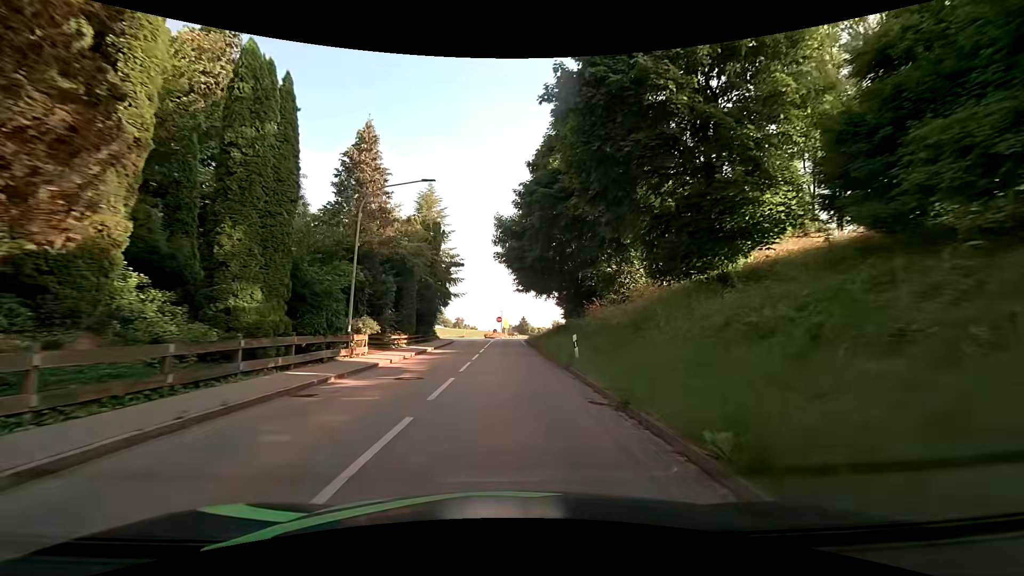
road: tertiary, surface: asphalt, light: Day
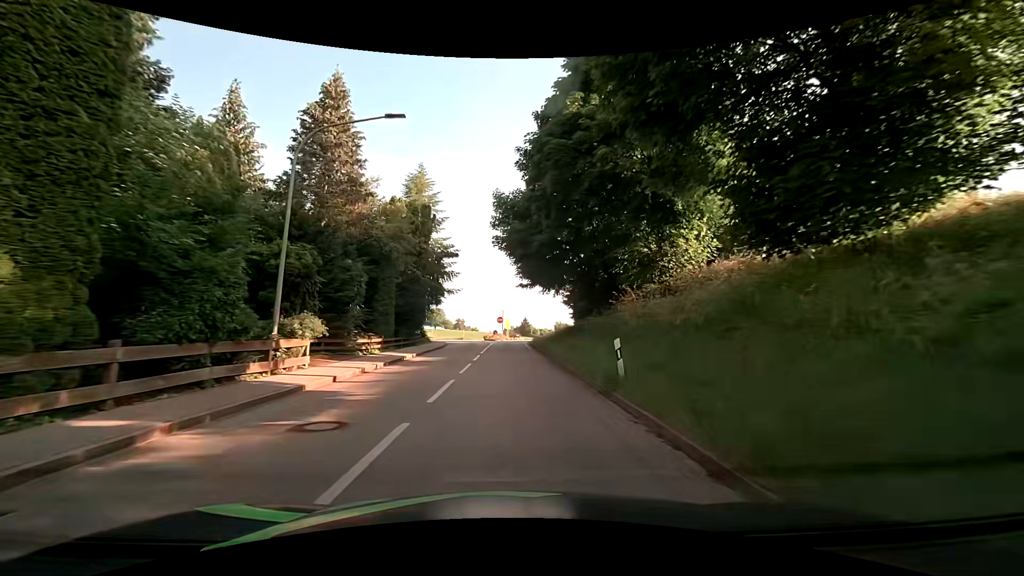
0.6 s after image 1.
(-0.1, +6.5) m; -2°
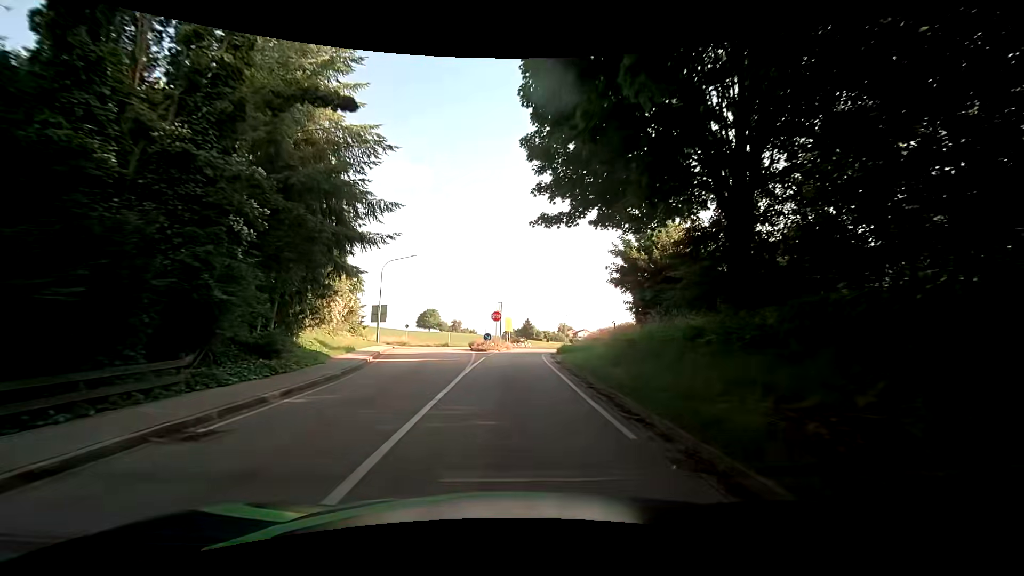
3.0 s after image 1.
(+0.3, +25.9) m; 0°
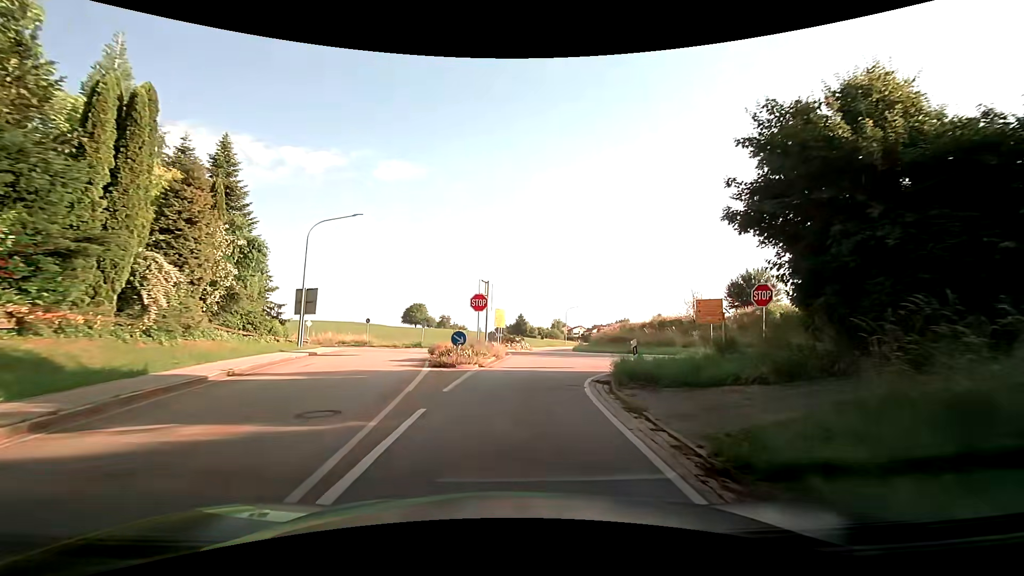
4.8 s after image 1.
(+0.2, +16.9) m; +1°
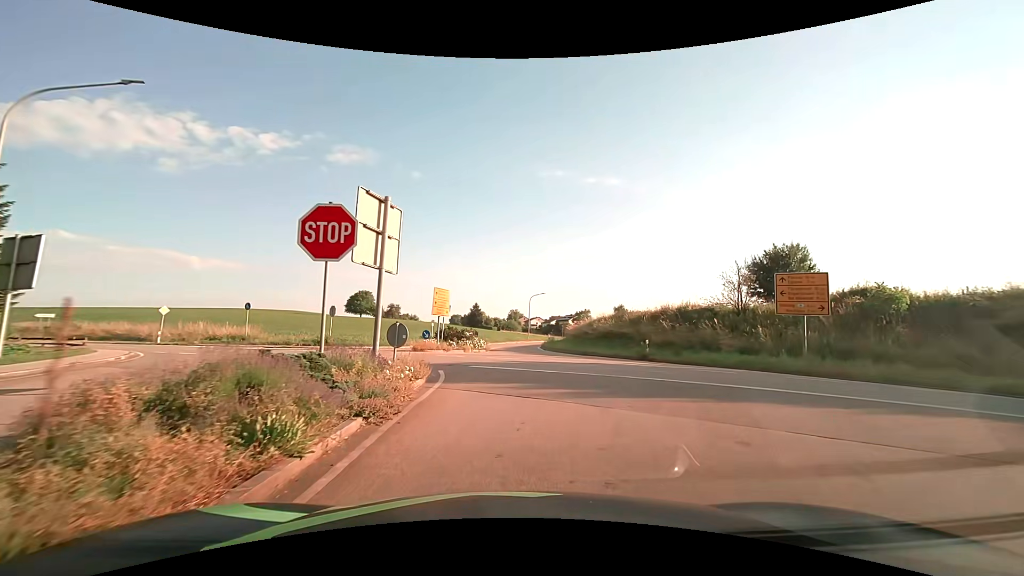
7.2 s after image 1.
(+0.5, +16.6) m; +5°
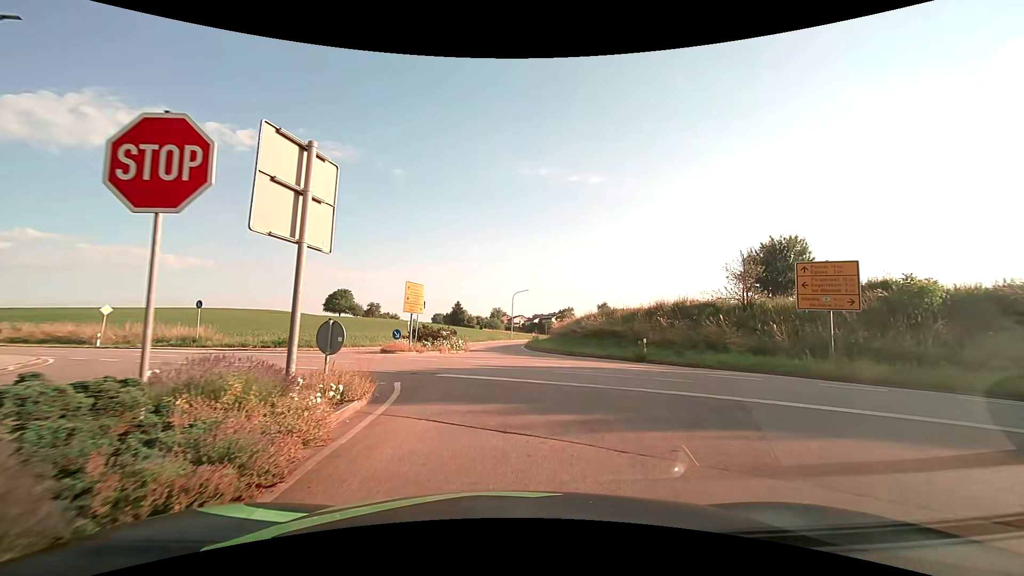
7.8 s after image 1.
(+0.1, +3.2) m; +2°
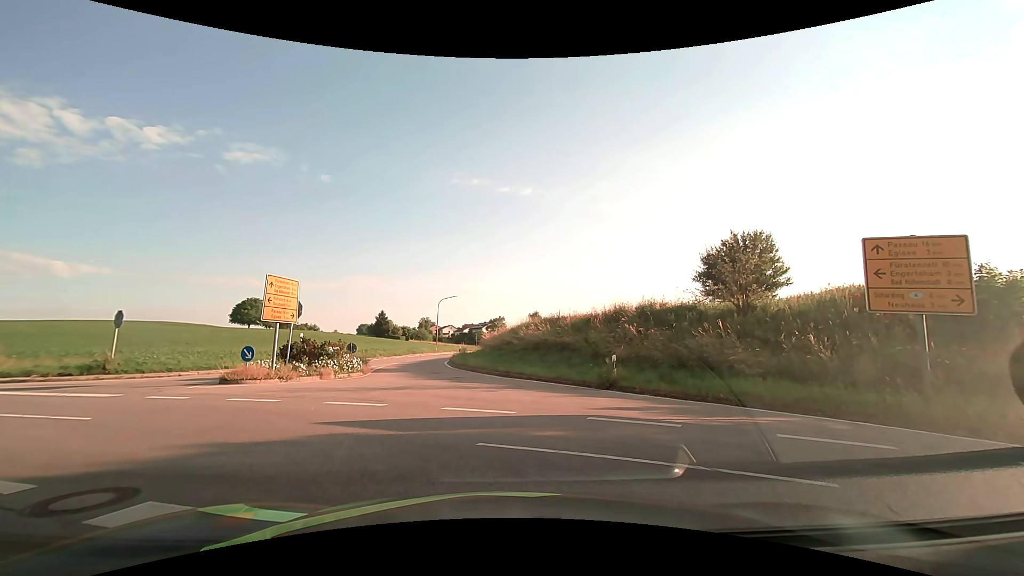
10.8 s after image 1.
(+0.4, +7.7) m; +6°
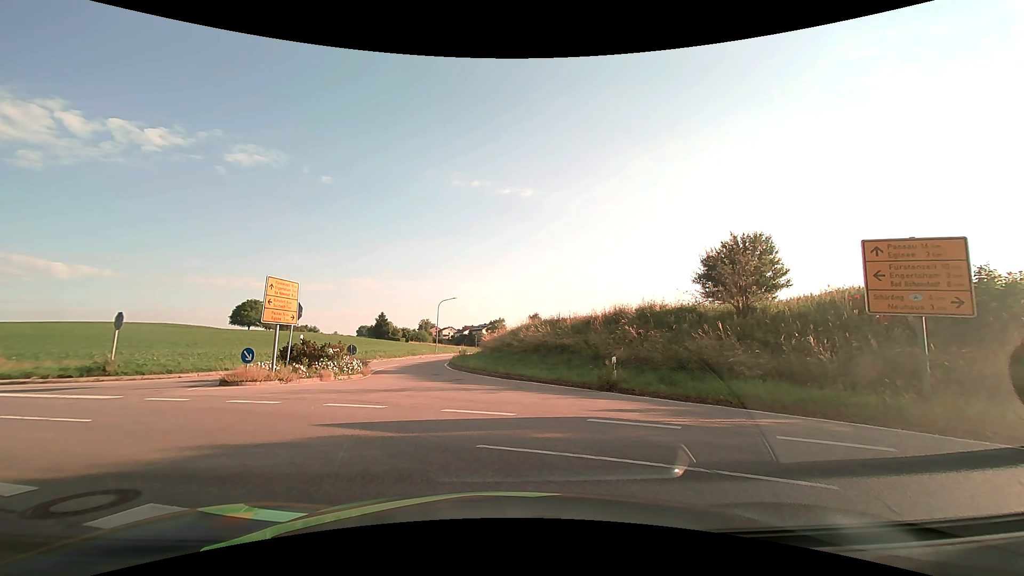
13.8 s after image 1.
(0.0, +0.1) m; 0°
(-3, +9) (-11, +15) (-20, +19) (-29, +23) (-38, +27) (-48, +30) (-57, +34) (-66, +38) (-76, +41) (-85, +44) m
